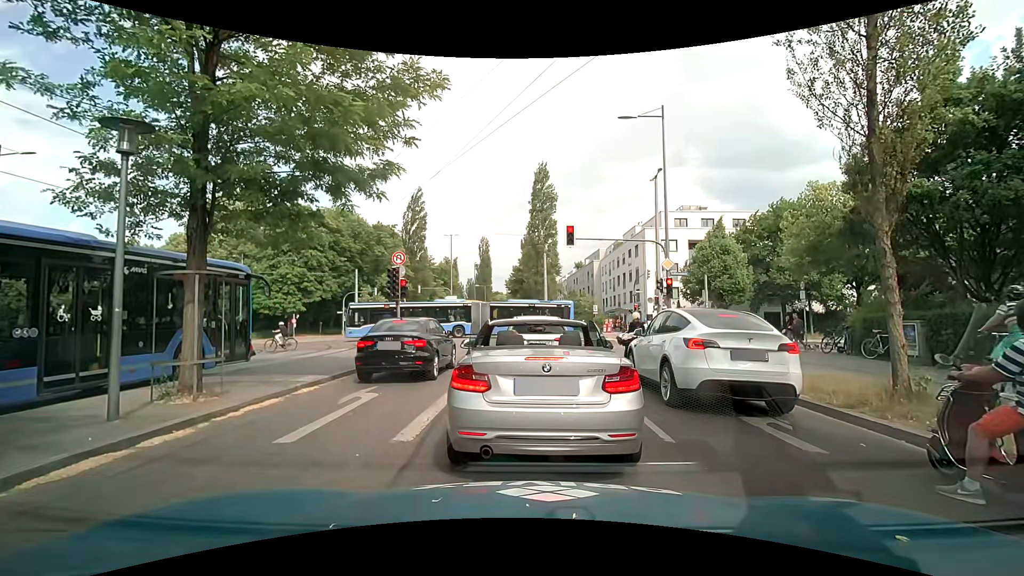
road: secondary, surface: asphalt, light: Day
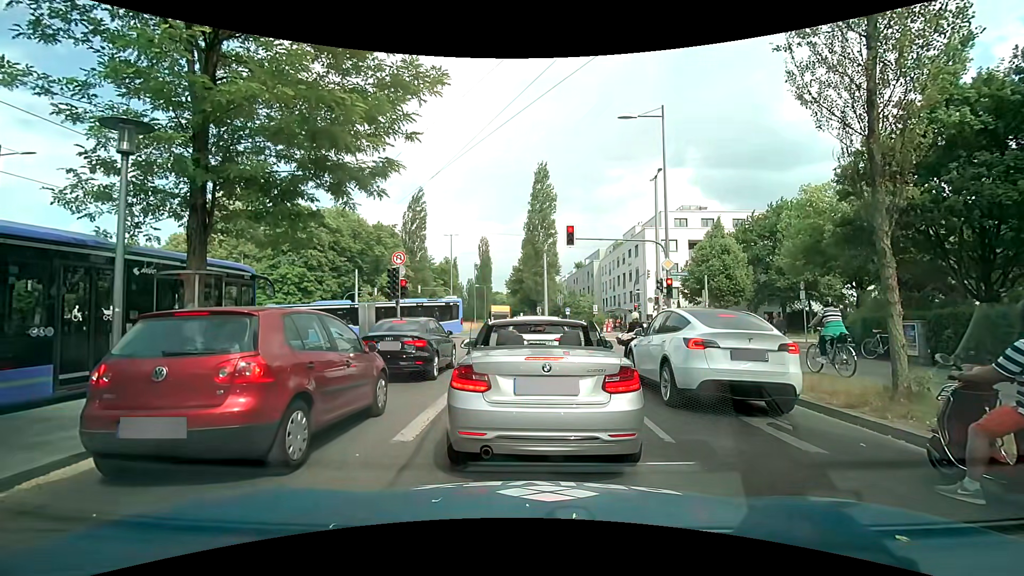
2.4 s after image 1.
(0.0, 0.0) m; 0°
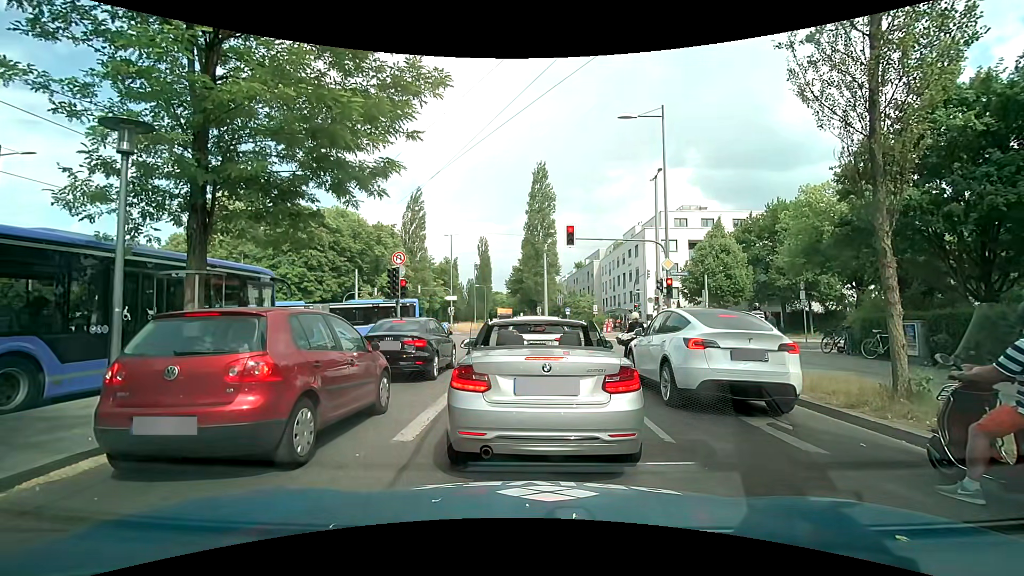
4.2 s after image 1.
(0.0, 0.0) m; 0°
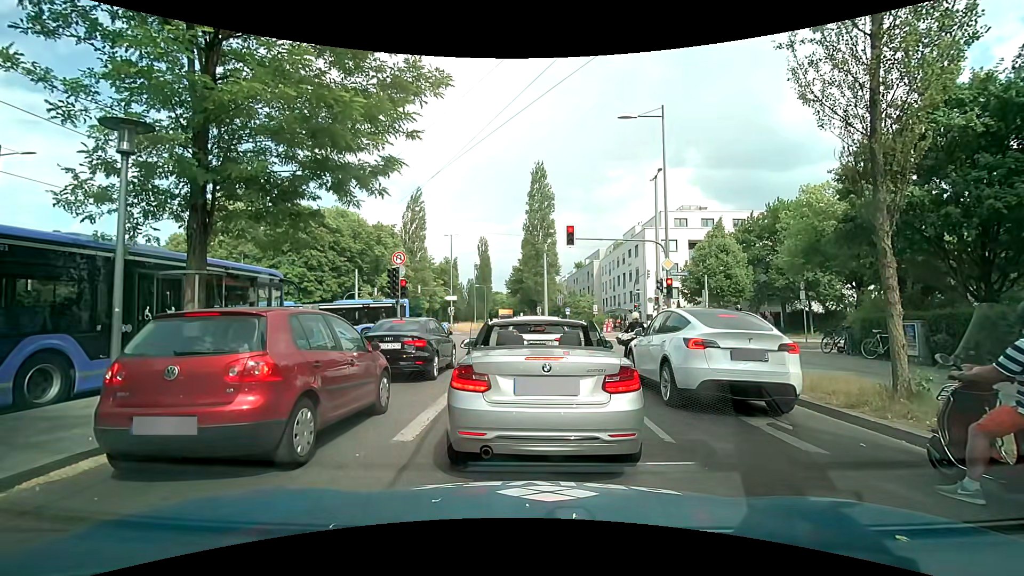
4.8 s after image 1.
(0.0, 0.0) m; 0°
